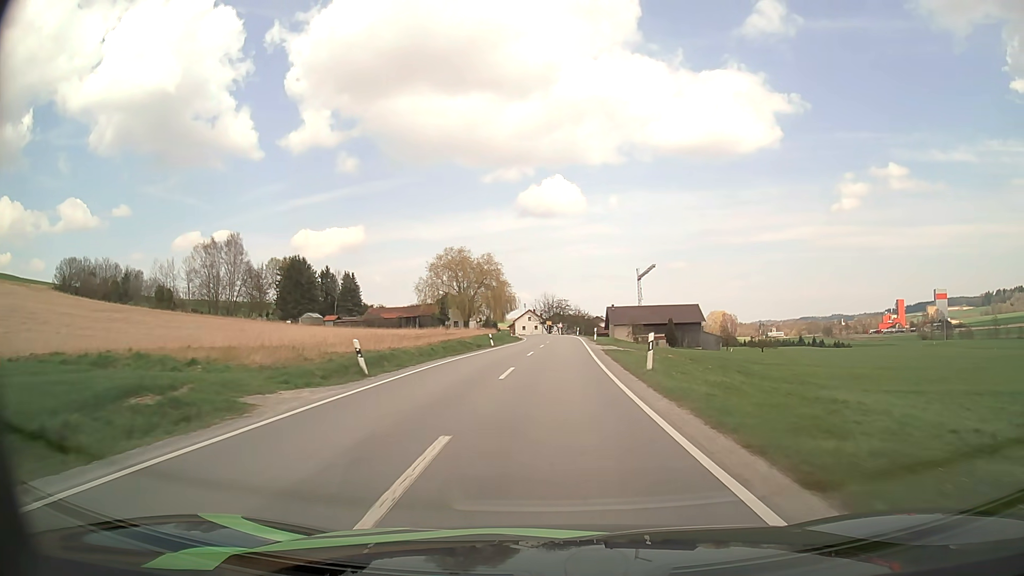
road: secondary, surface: asphalt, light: Day
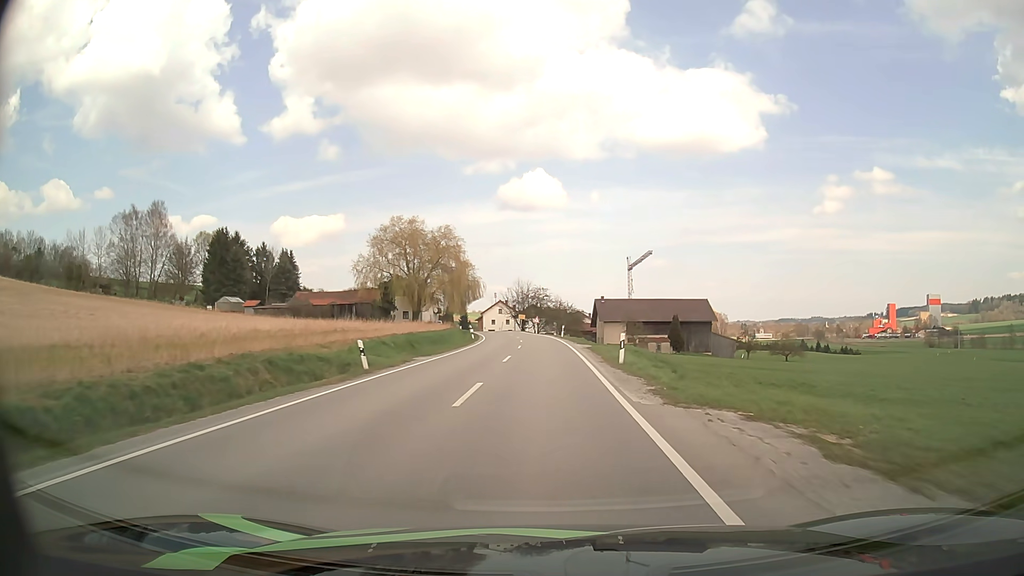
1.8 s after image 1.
(+0.6, +29.3) m; +2°
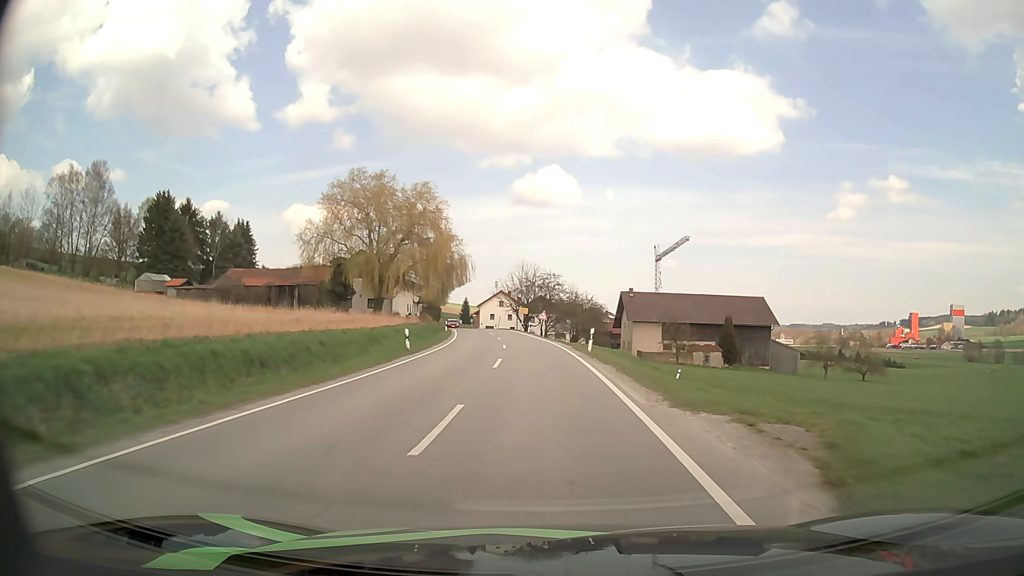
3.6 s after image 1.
(0.0, +28.1) m; -1°
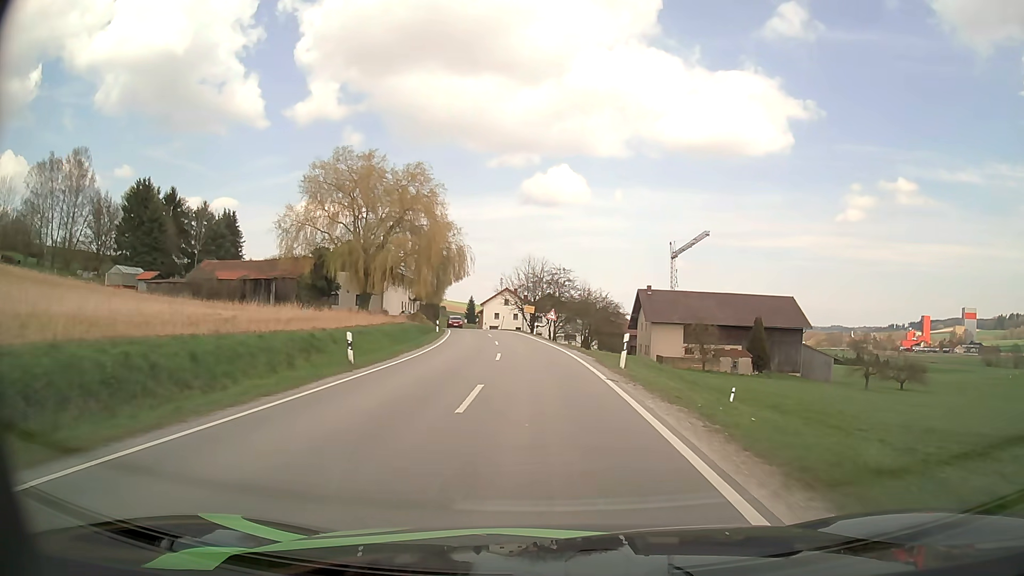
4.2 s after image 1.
(-0.1, +9.0) m; -1°
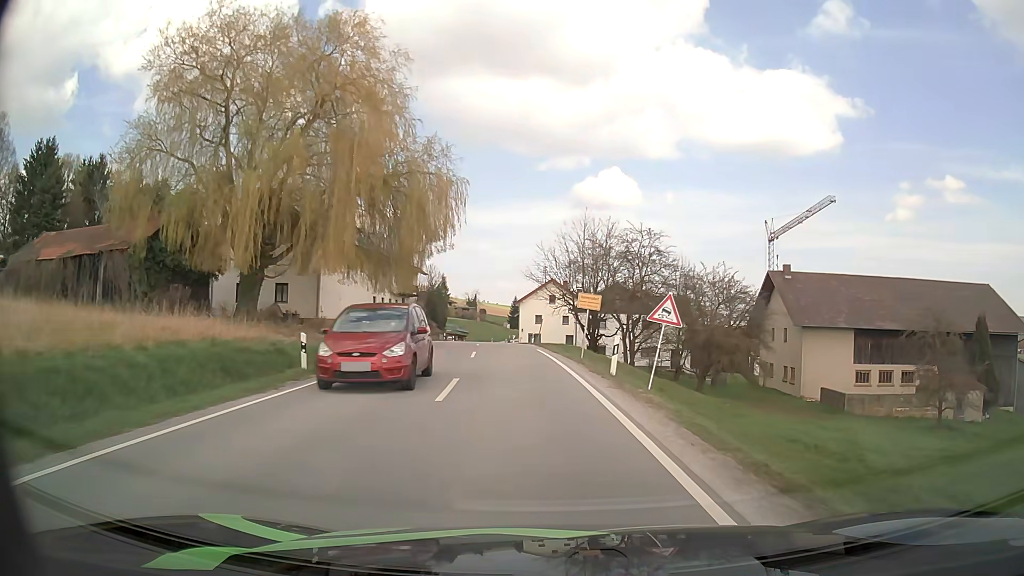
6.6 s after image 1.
(-1.0, +35.2) m; -4°
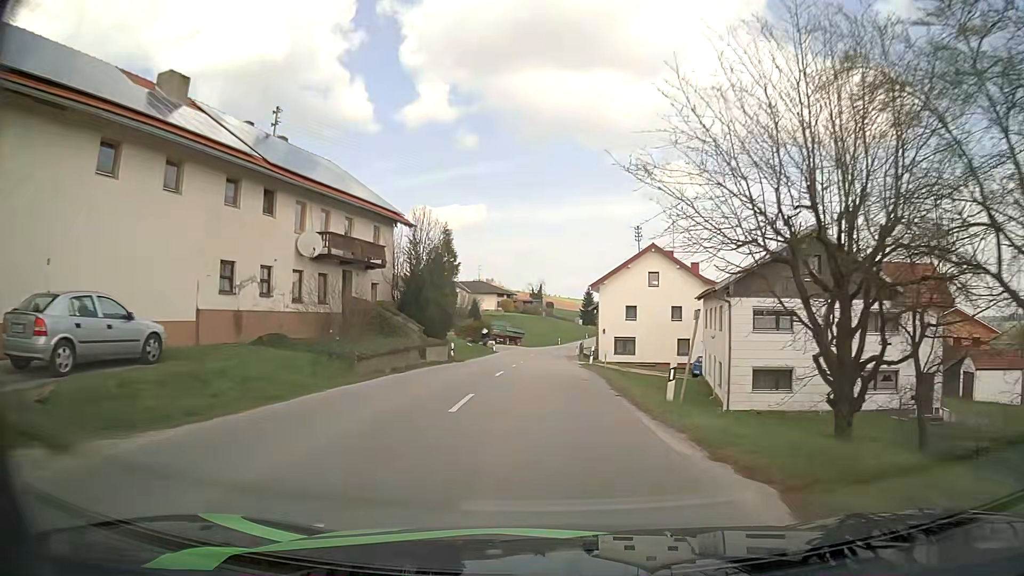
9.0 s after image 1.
(-1.8, +33.7) m; -6°
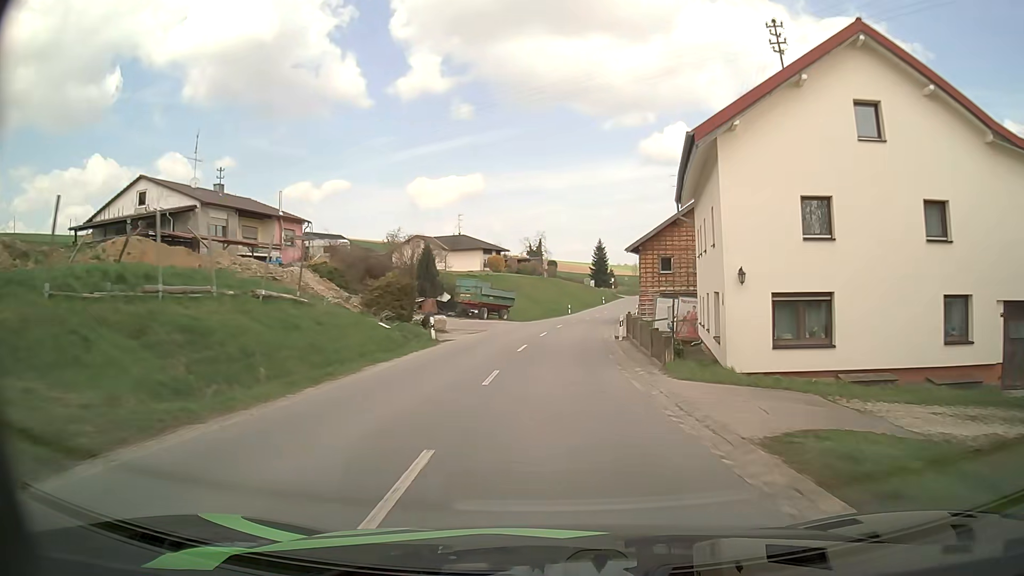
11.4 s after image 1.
(-0.5, +34.0) m; 0°
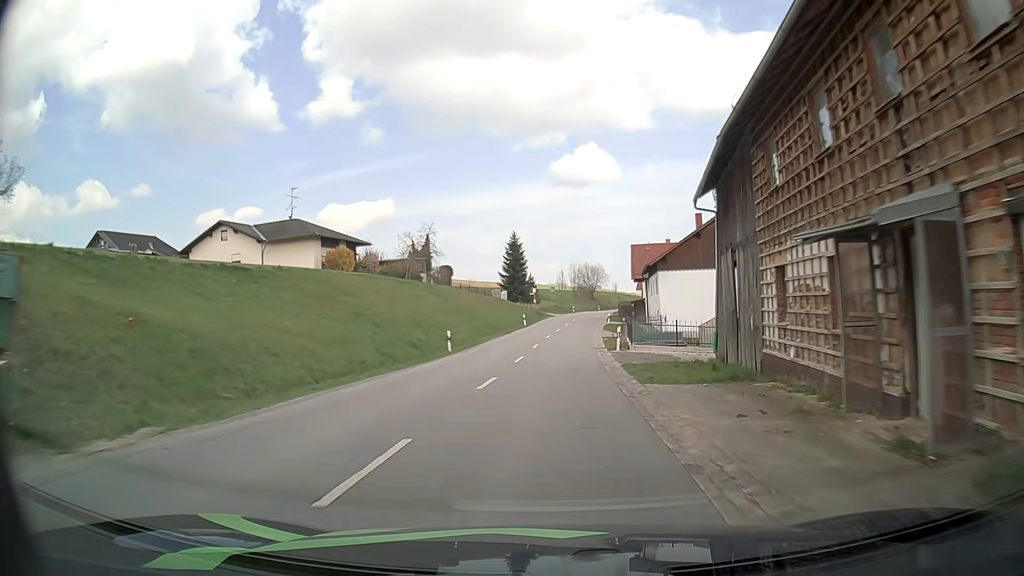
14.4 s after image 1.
(+2.2, +44.2) m; +7°
(0, +10) (0, +20) (+1, +30) (+1, +40) (+2, +50) (+3, +60) (+4, +70) (+6, +80) (+7, +90) (+8, +100) m
